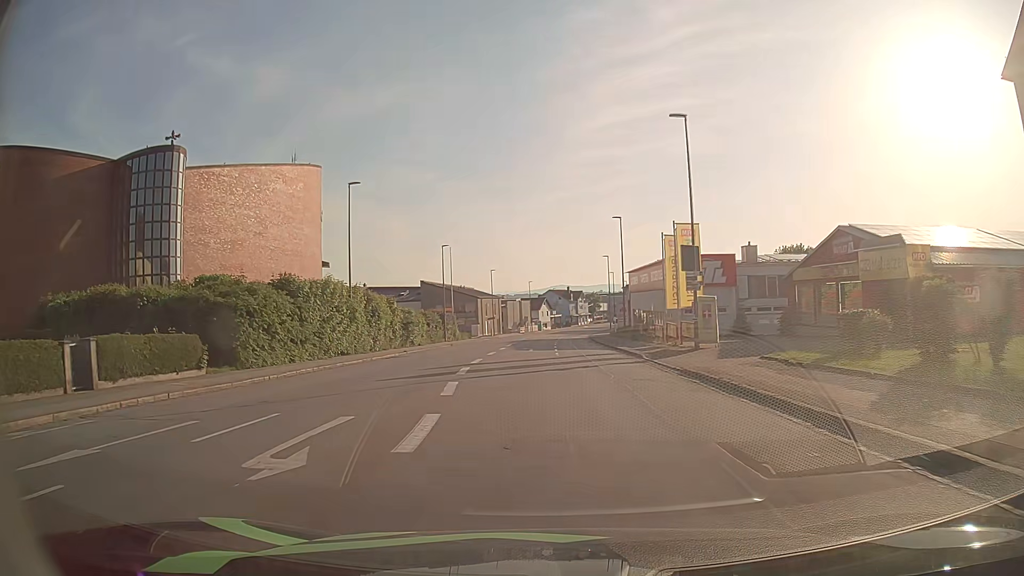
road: tertiary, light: Day
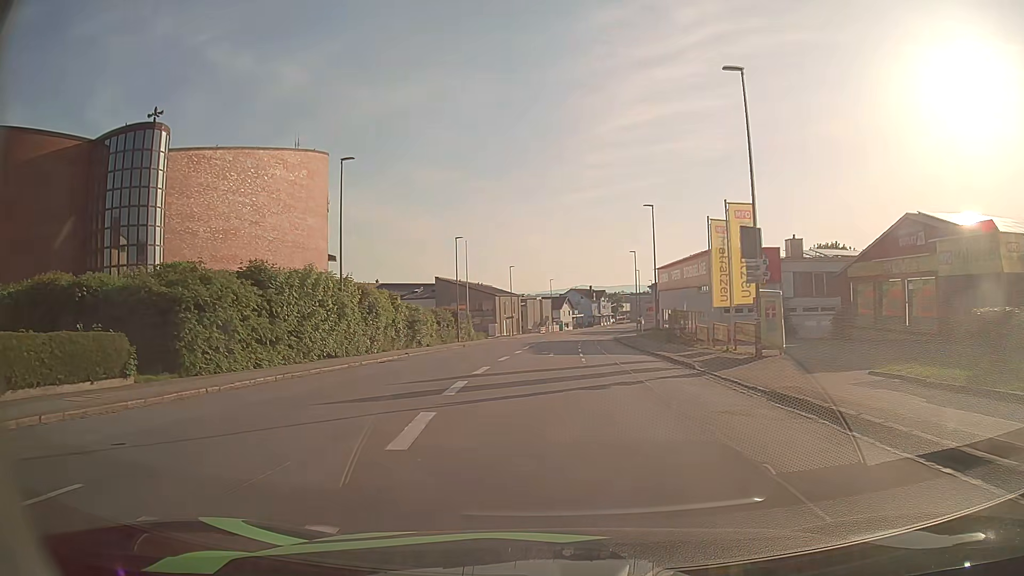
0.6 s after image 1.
(-0.1, +6.0) m; -2°
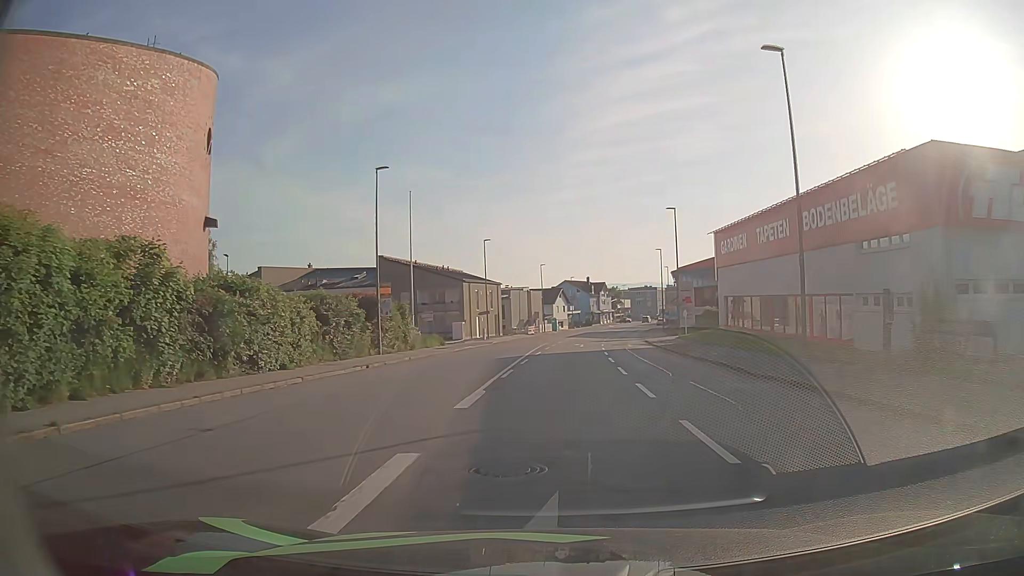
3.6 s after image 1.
(-0.4, +30.0) m; +1°
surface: asphalt
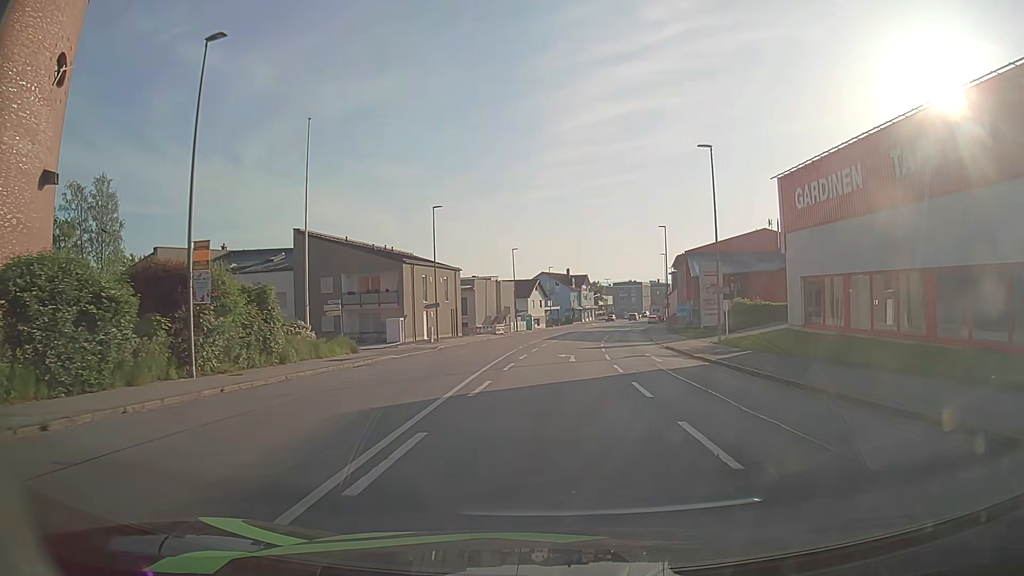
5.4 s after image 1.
(+0.4, +18.8) m; +2°
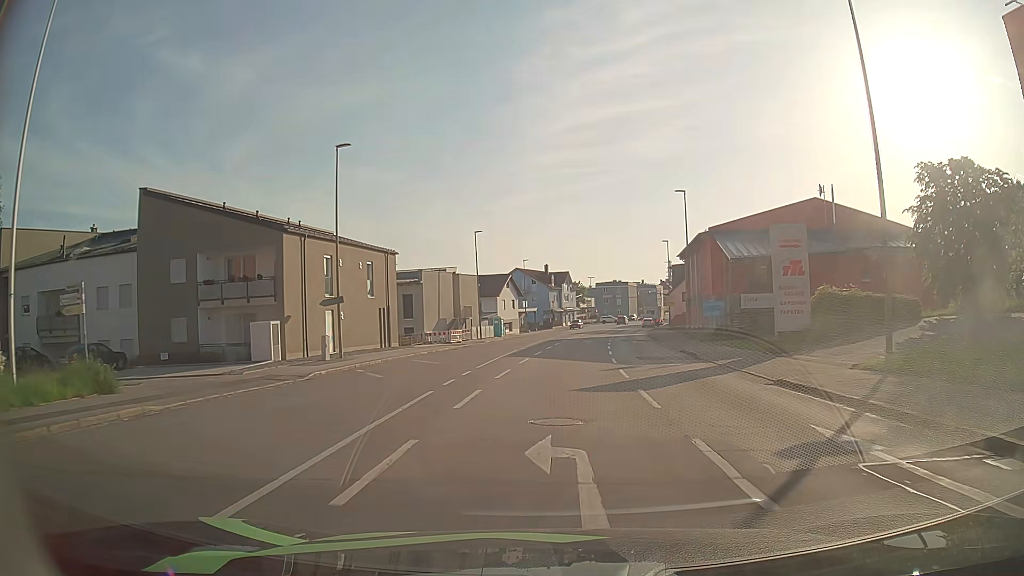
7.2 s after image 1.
(+0.2, +19.7) m; +1°
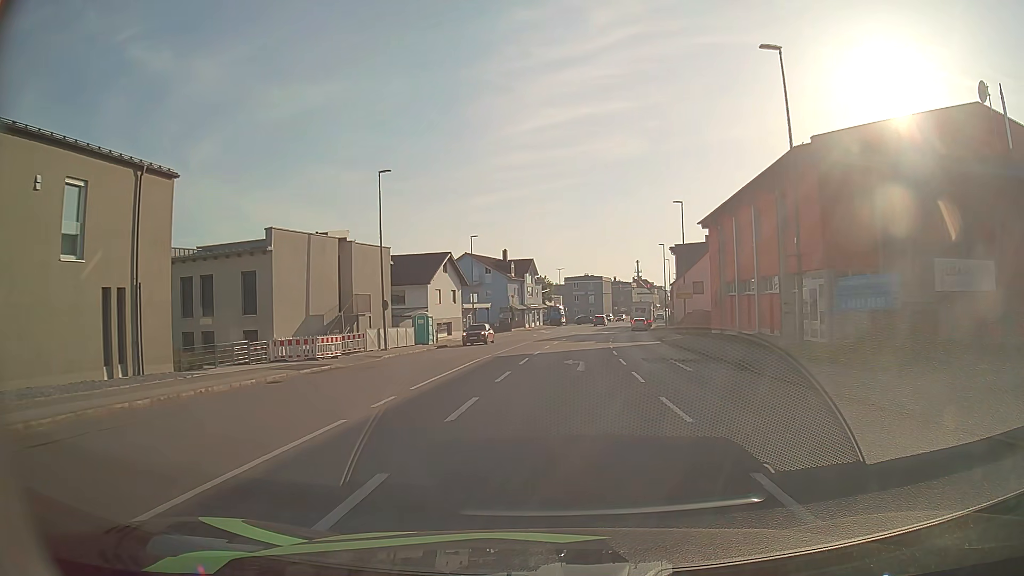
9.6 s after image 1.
(+0.8, +26.2) m; +4°
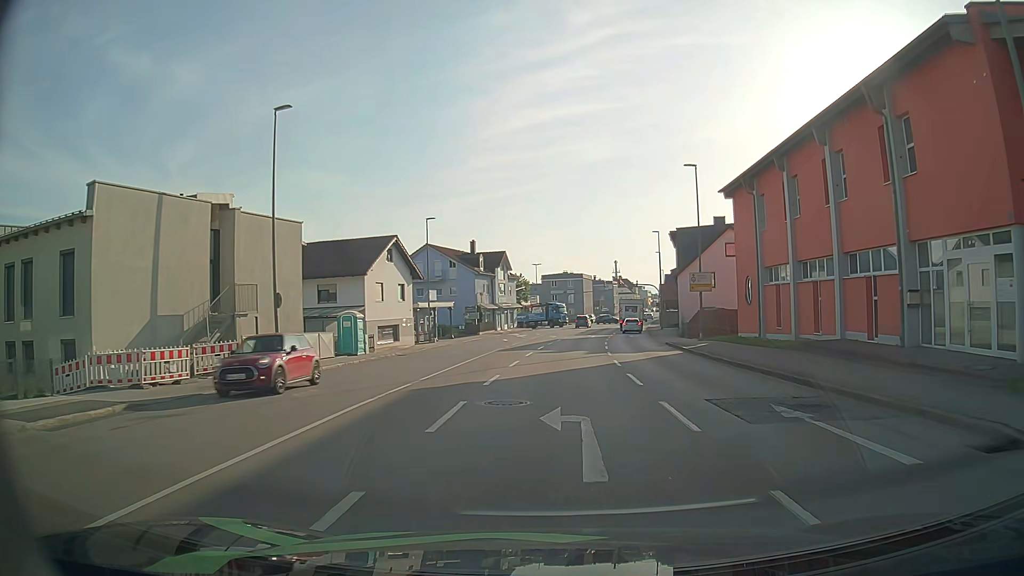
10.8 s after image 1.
(+0.2, +12.8) m; +2°
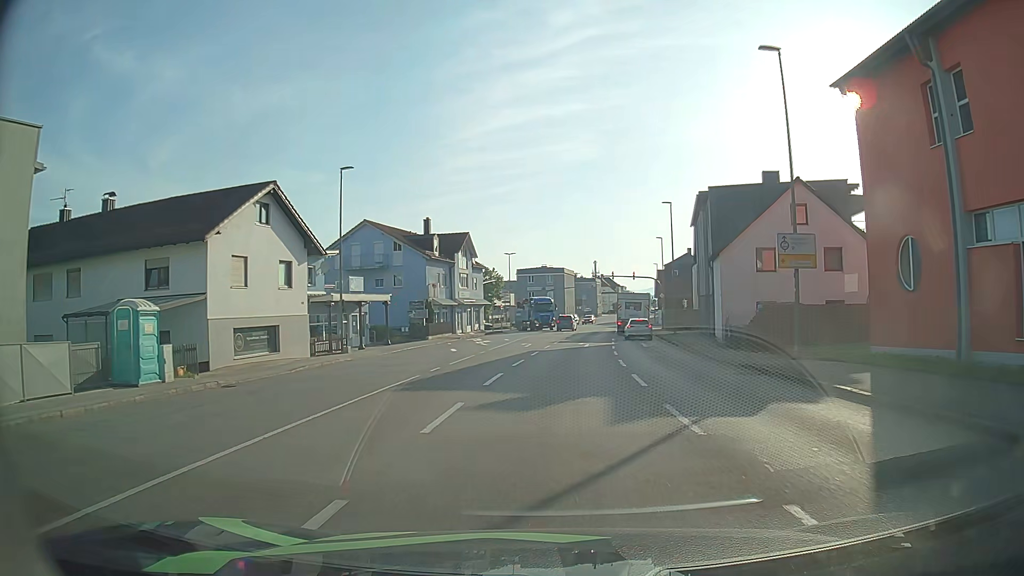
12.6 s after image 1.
(+0.2, +18.4) m; +1°
(0, +10) (+1, +20) (+1, +30) (+2, +40) (+3, +50) (+4, +60) (+5, +70) (+7, +80) (+6, +90) (+1, +98) m
